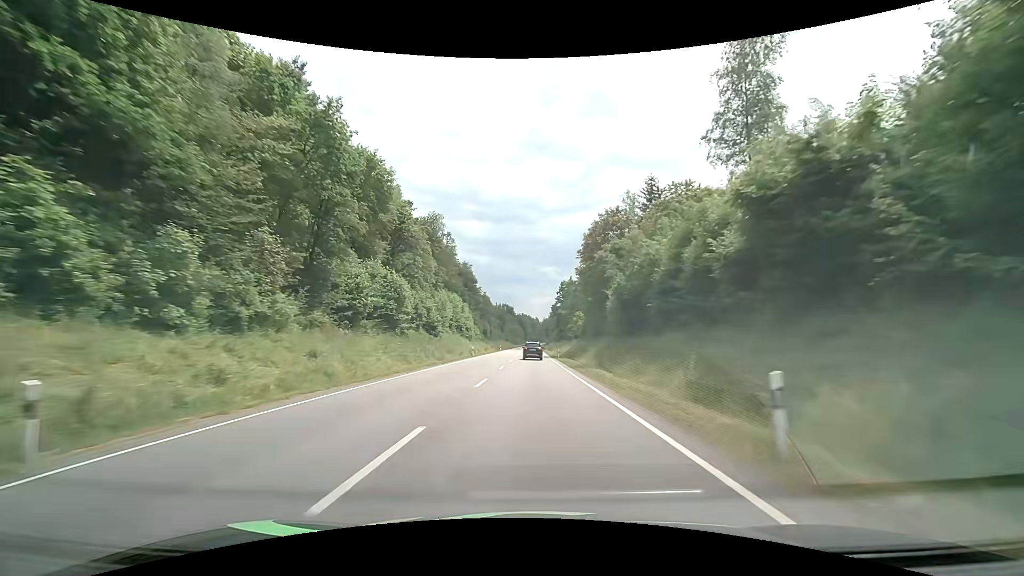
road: primary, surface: asphalt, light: Day
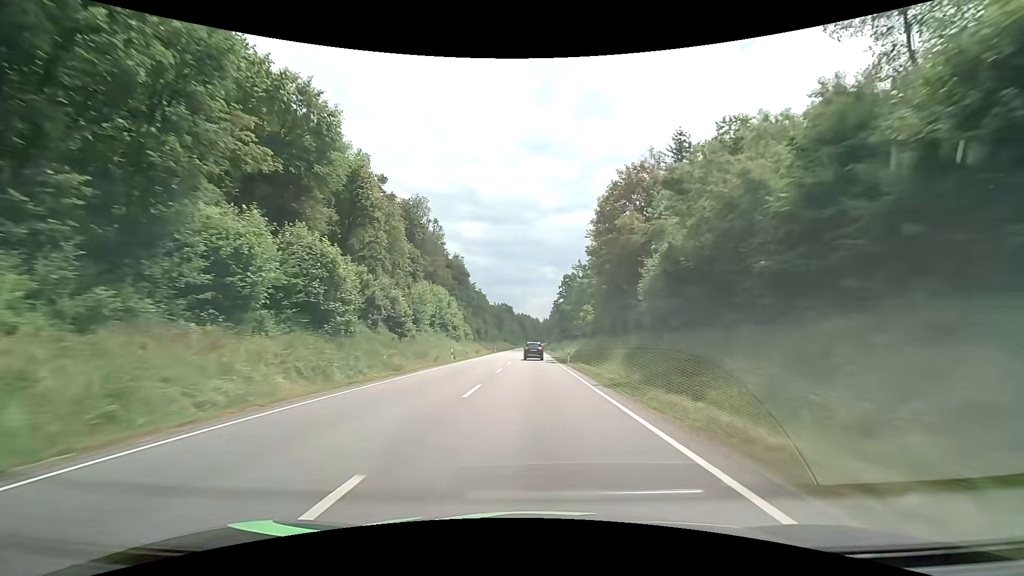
(0.0, +15.0) m; 0°
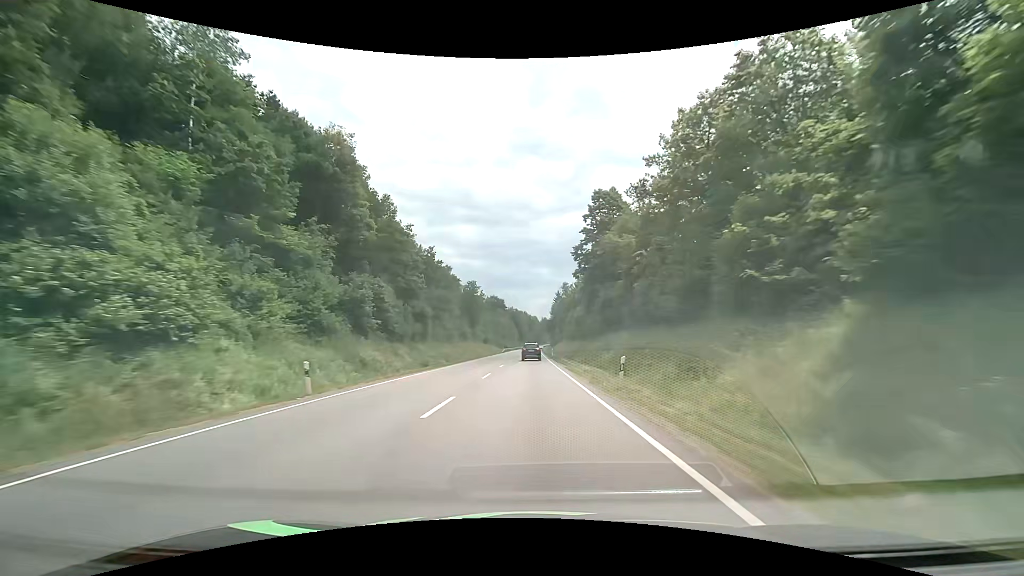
(+0.3, +75.6) m; 0°
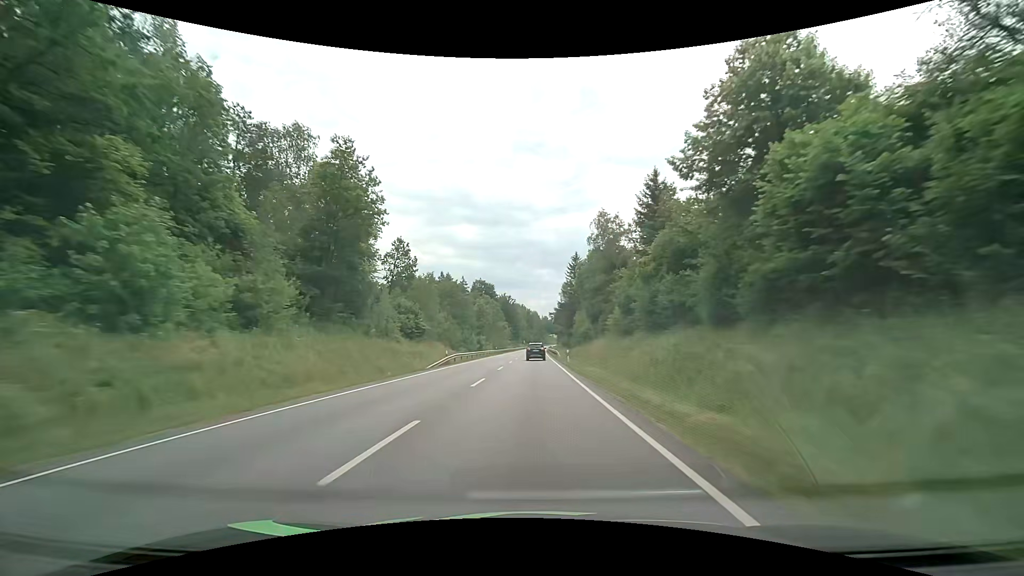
(-0.1, +76.6) m; 0°
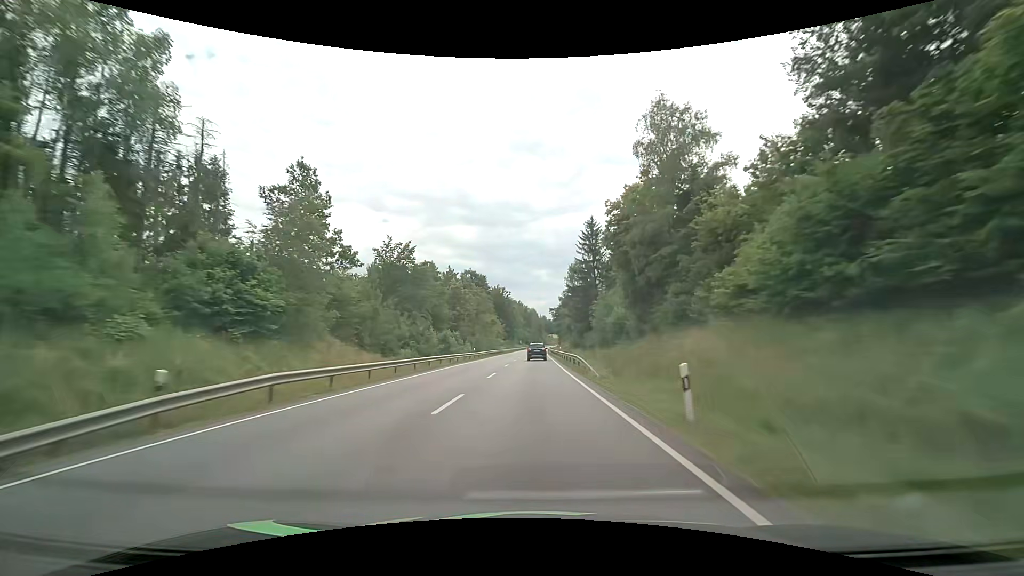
(+0.2, +30.8) m; +1°
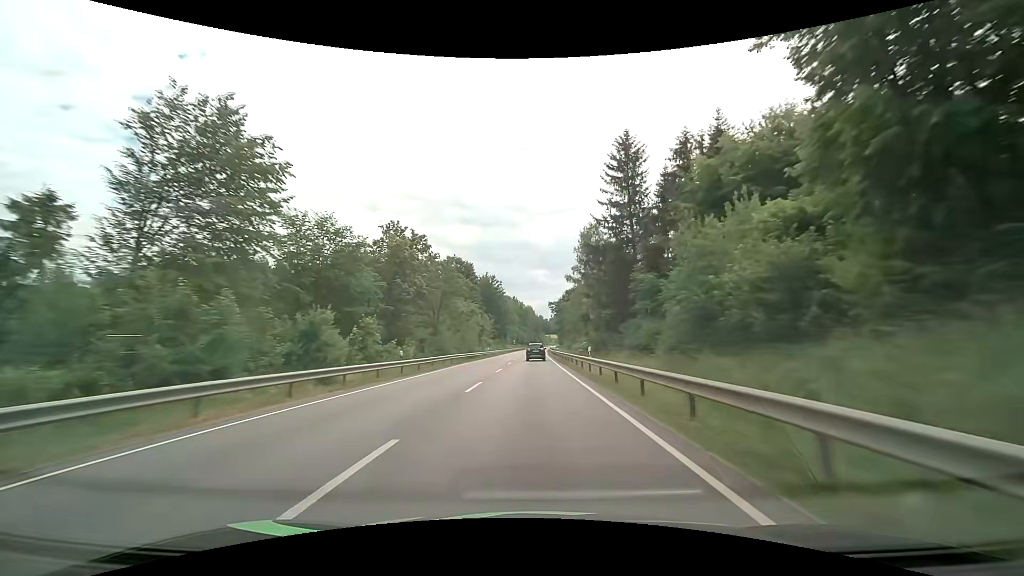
(+0.1, +31.0) m; 0°
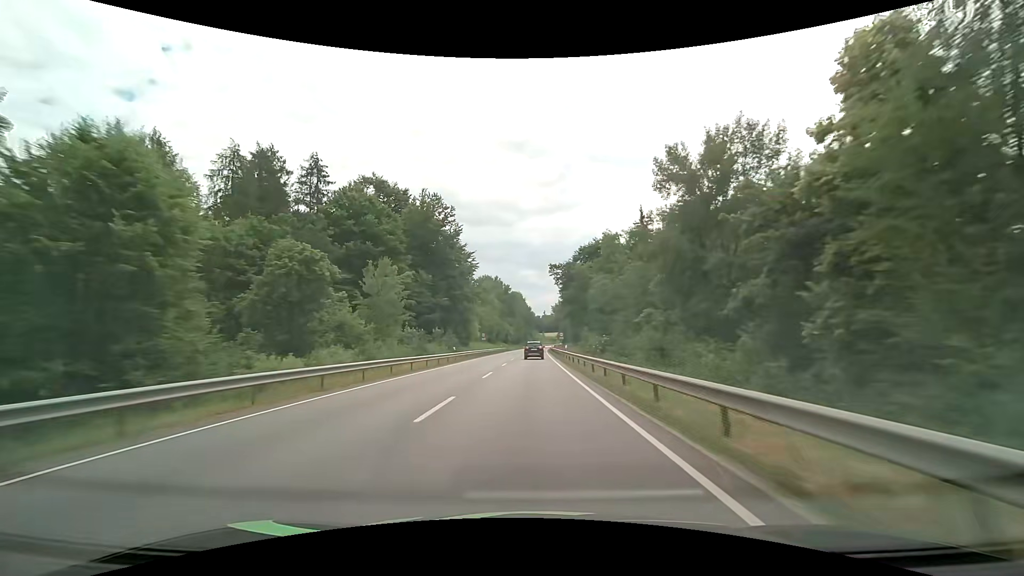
(+1.1, +78.1) m; +2°
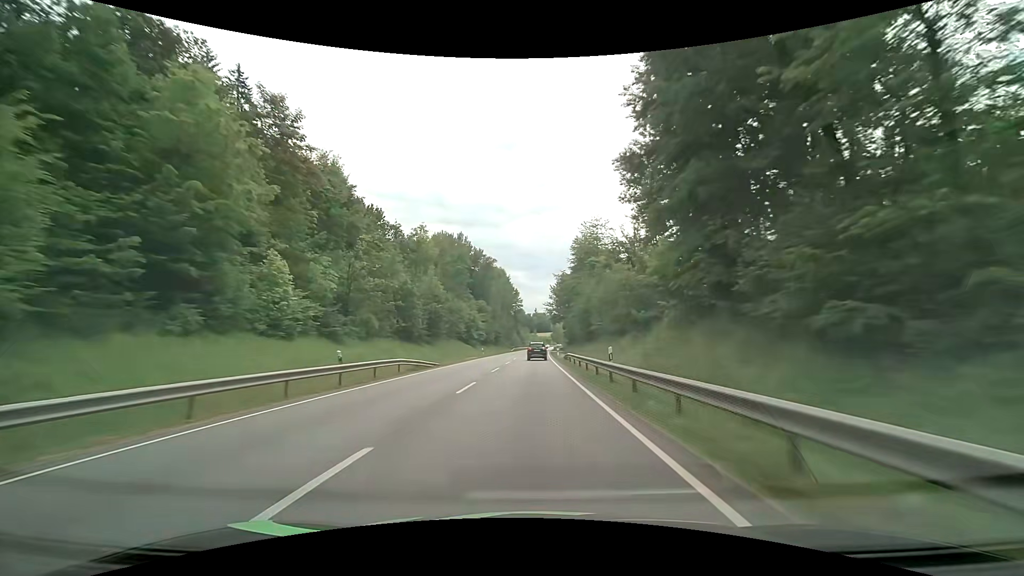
(+0.5, +78.4) m; +1°
(0, +10) (0, +20) (0, +30) (0, +40) (+1, +50) (+1, +60) (+1, +70) (+1, +80) (+2, +90) (+2, +100) m
